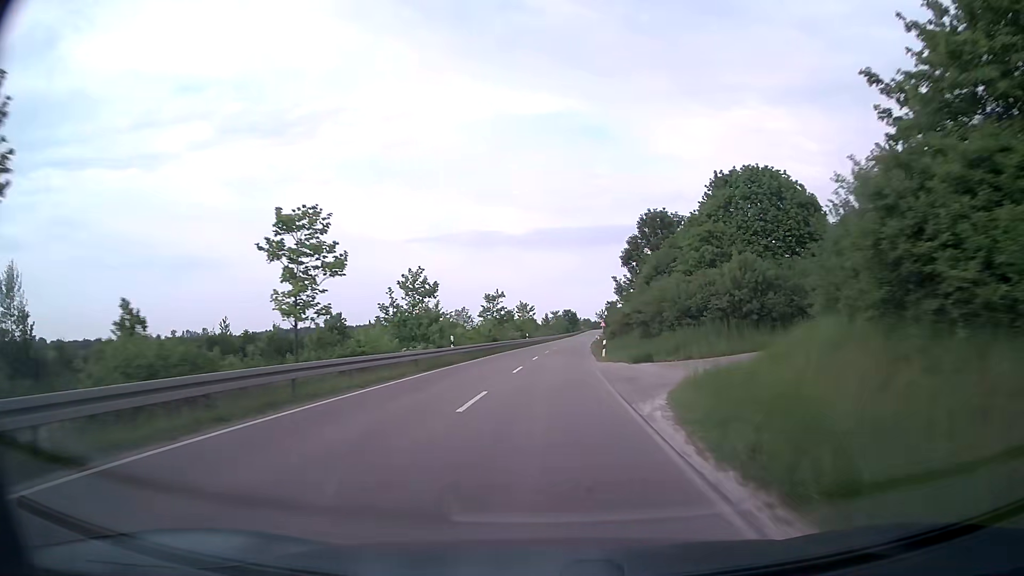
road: secondary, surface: asphalt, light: Day
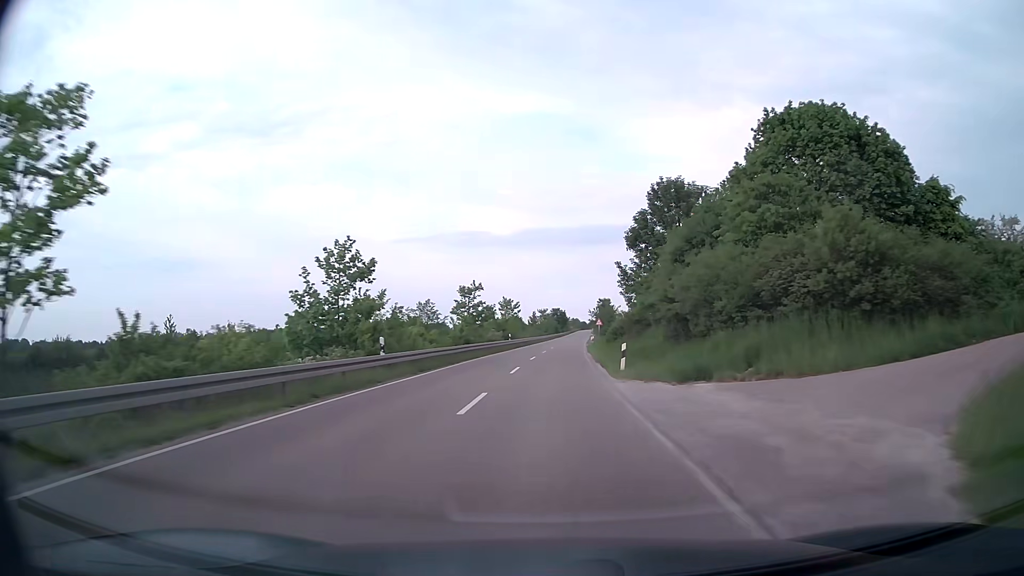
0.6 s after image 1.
(+0.1, +12.5) m; +1°
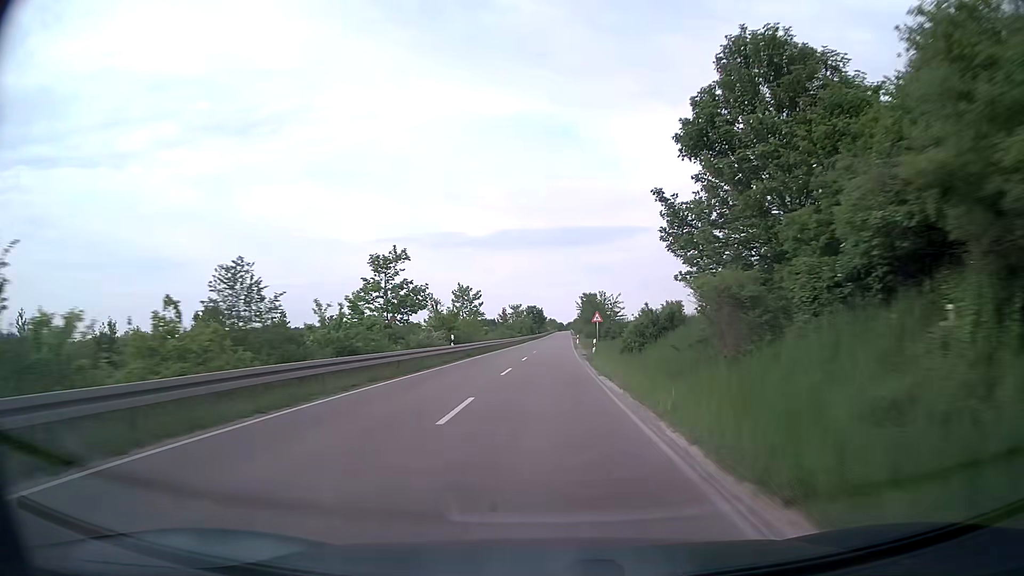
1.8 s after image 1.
(+0.4, +25.3) m; +2°
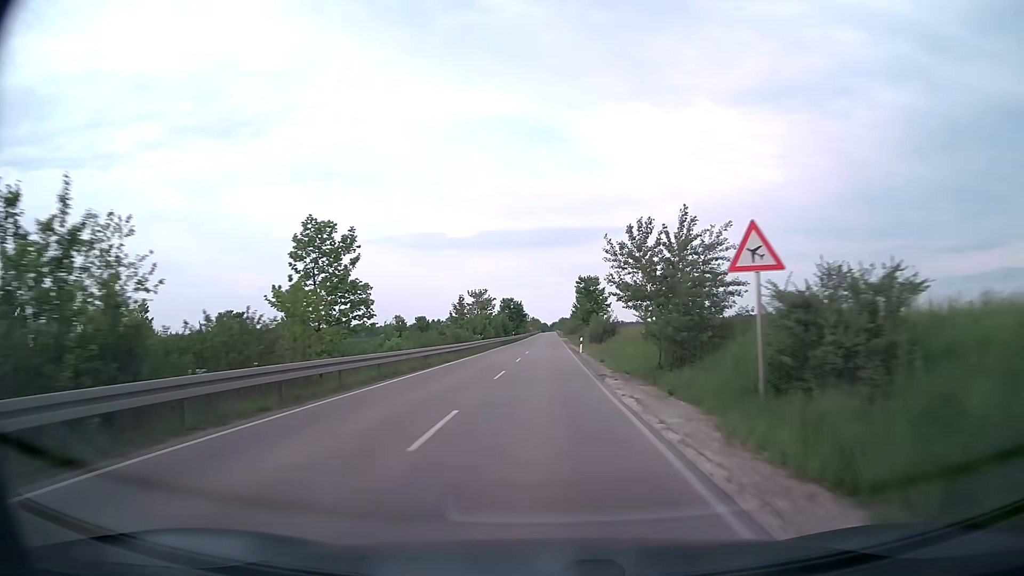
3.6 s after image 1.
(+0.6, +38.7) m; +2°
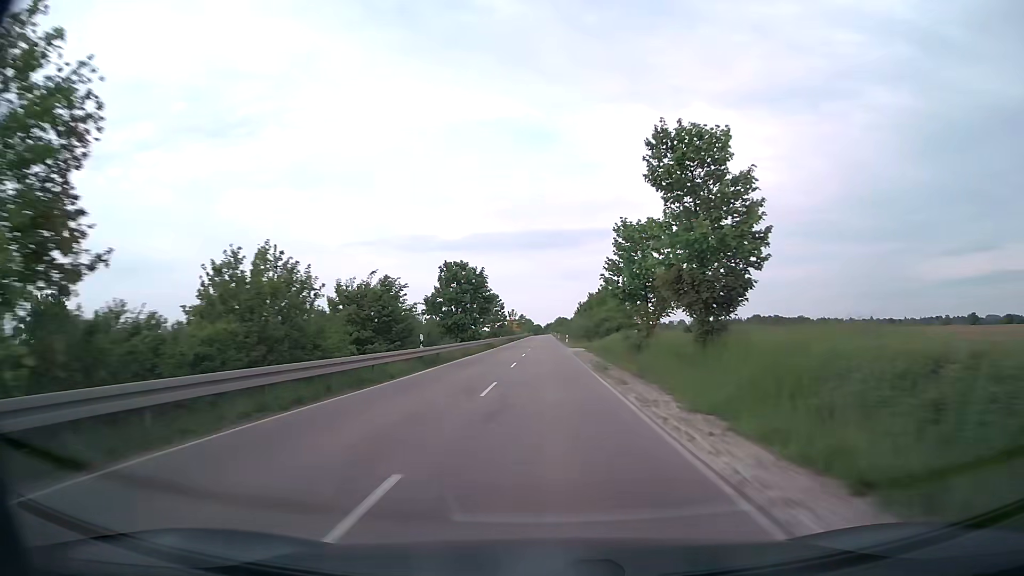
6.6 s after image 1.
(+0.3, +65.7) m; 0°
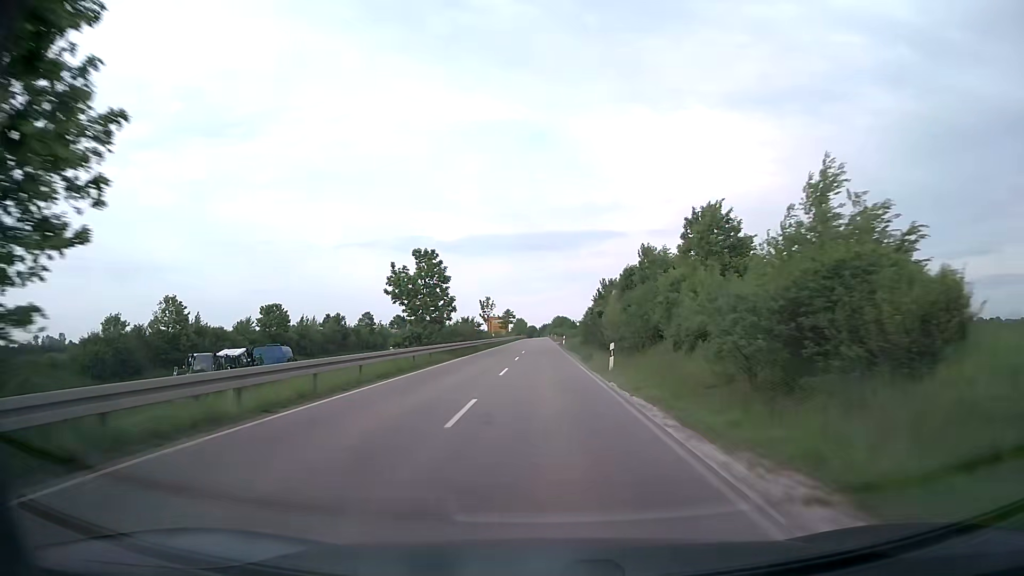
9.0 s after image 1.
(+0.1, +53.1) m; 0°
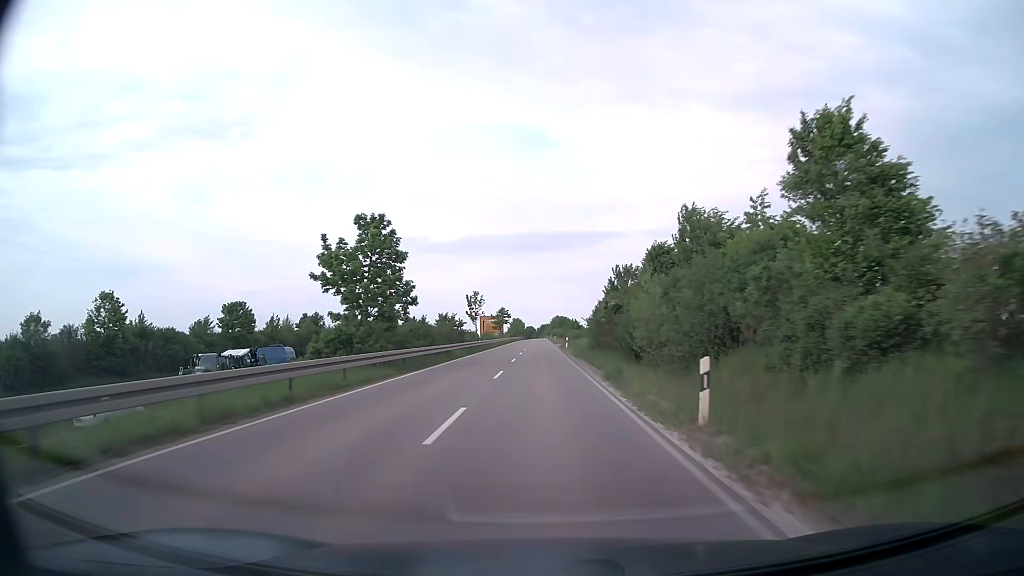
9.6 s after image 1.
(0.0, +13.3) m; 0°
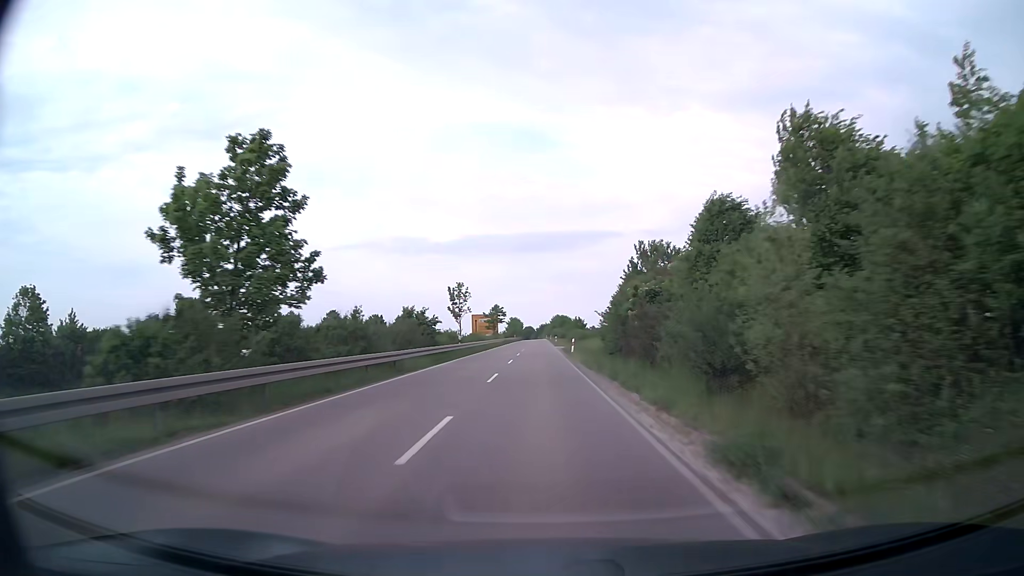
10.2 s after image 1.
(0.0, +13.2) m; 0°
(0, +10) (0, +20) (0, +30) (0, +40) (0, +50) (0, +60) (0, +70) (-1, +80) (-1, +90) (-1, +100) m
